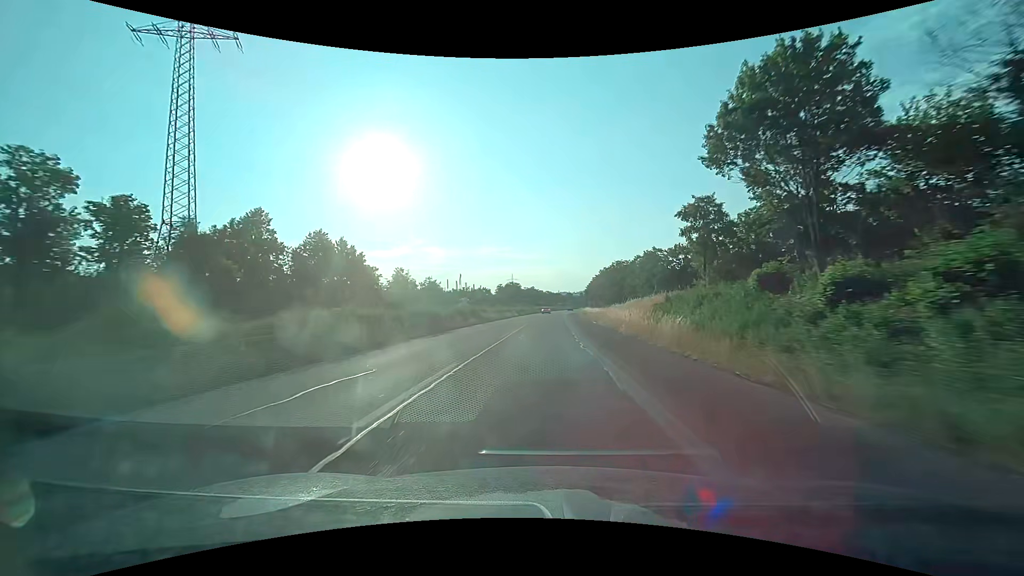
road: trunk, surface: asphalt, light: Day
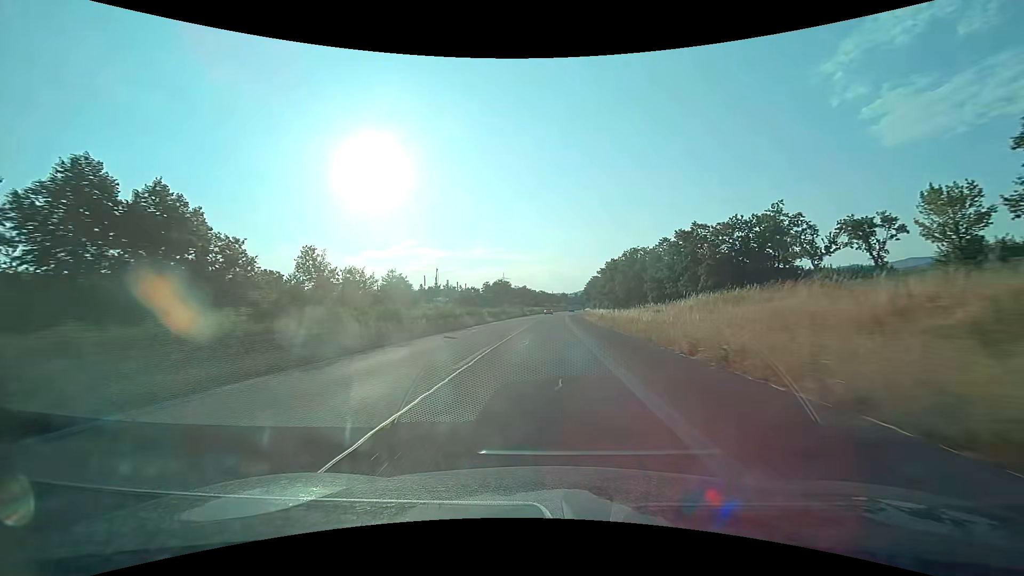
(+0.3, +30.6) m; +1°
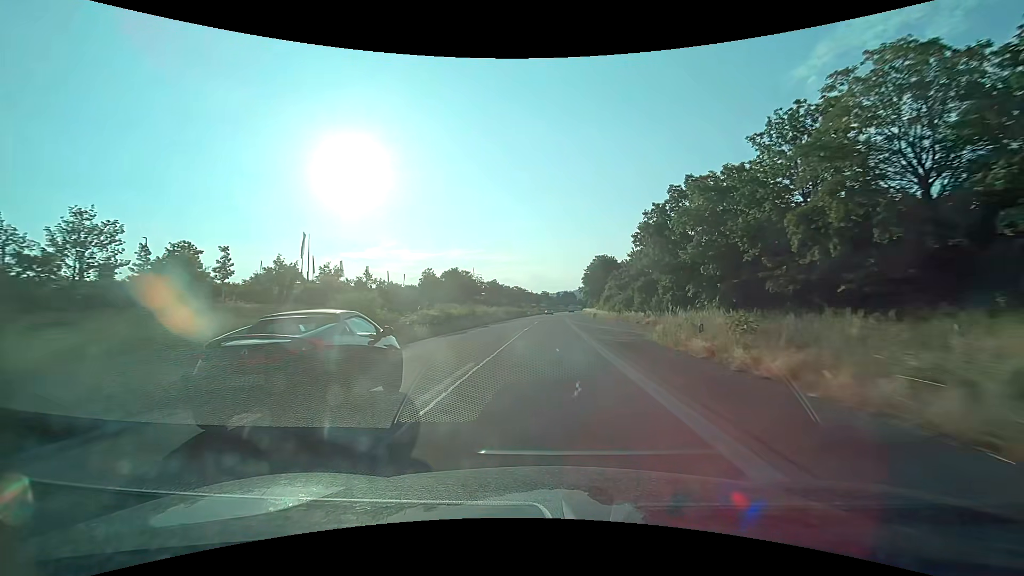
(+1.5, +76.5) m; +2°
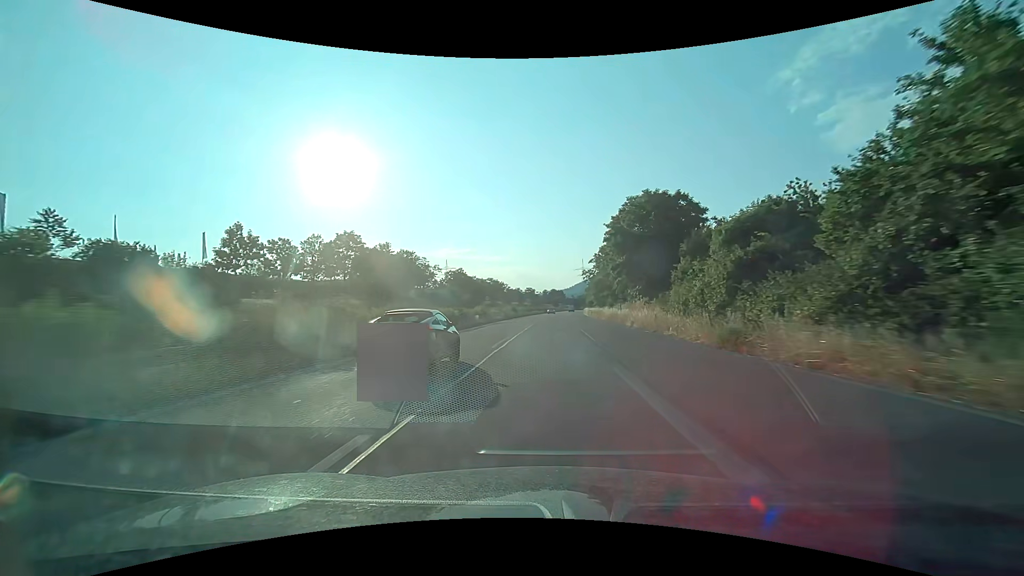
(+1.1, +61.2) m; +2°
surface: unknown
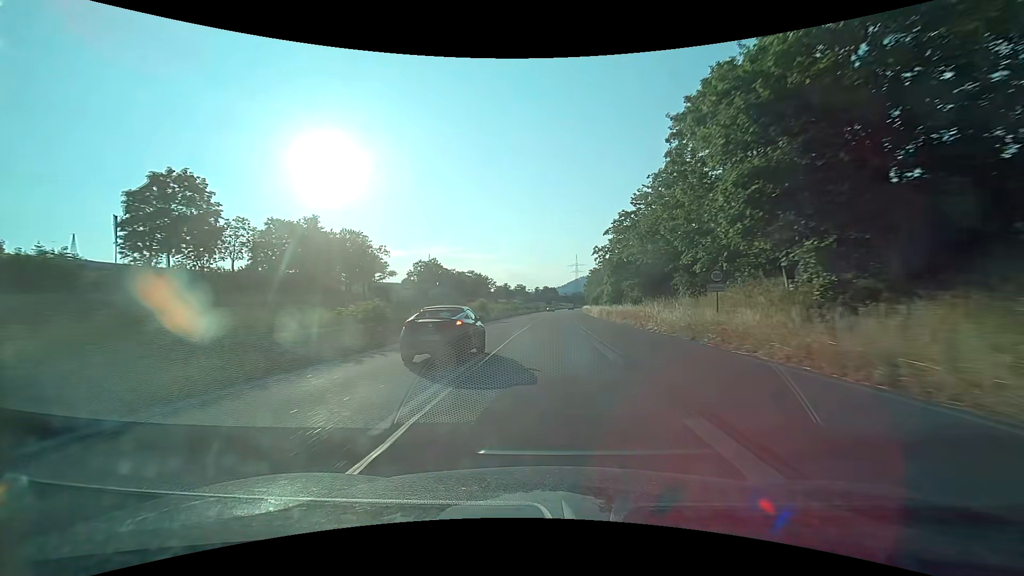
(+0.2, +29.9) m; +1°
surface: asphalt
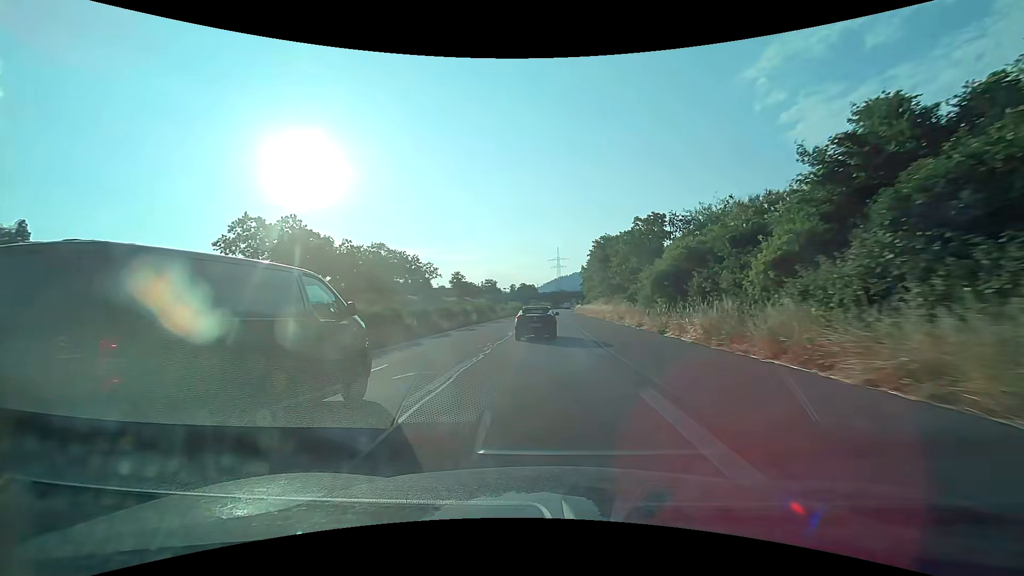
(+1.8, +70.0) m; +3°
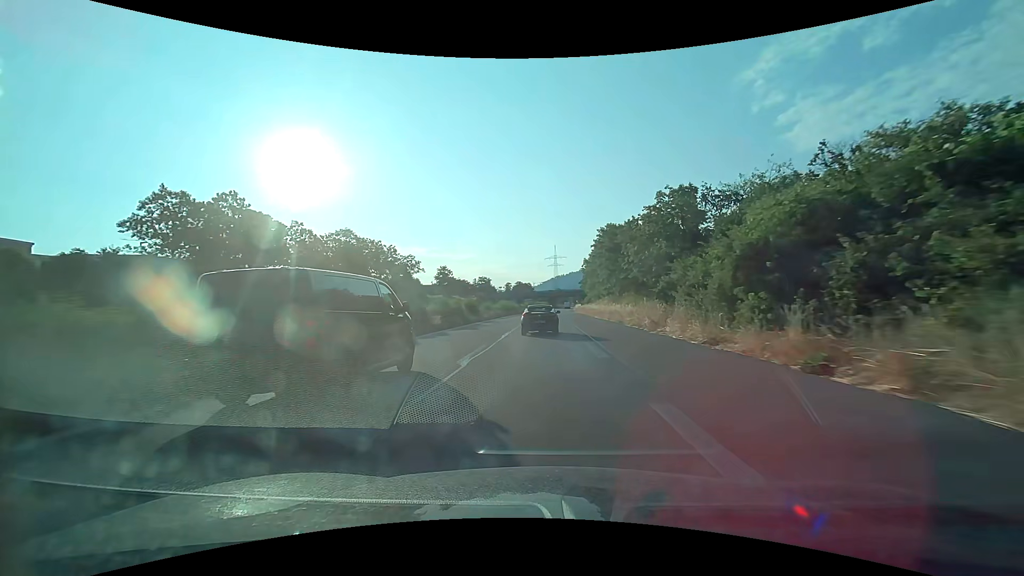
(0.0, +13.2) m; 0°
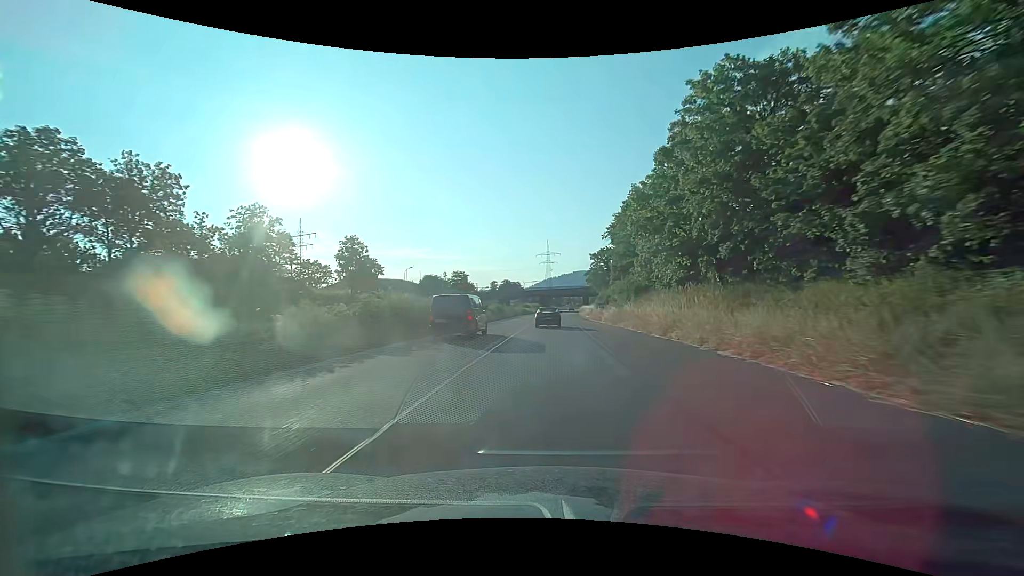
(+0.6, +50.9) m; +1°
(0, +10) (0, +20) (0, +30) (0, +40) (+1, +50) (+1, +60) (+1, +70) (+2, +80) (+2, +90) (+3, +100) m
